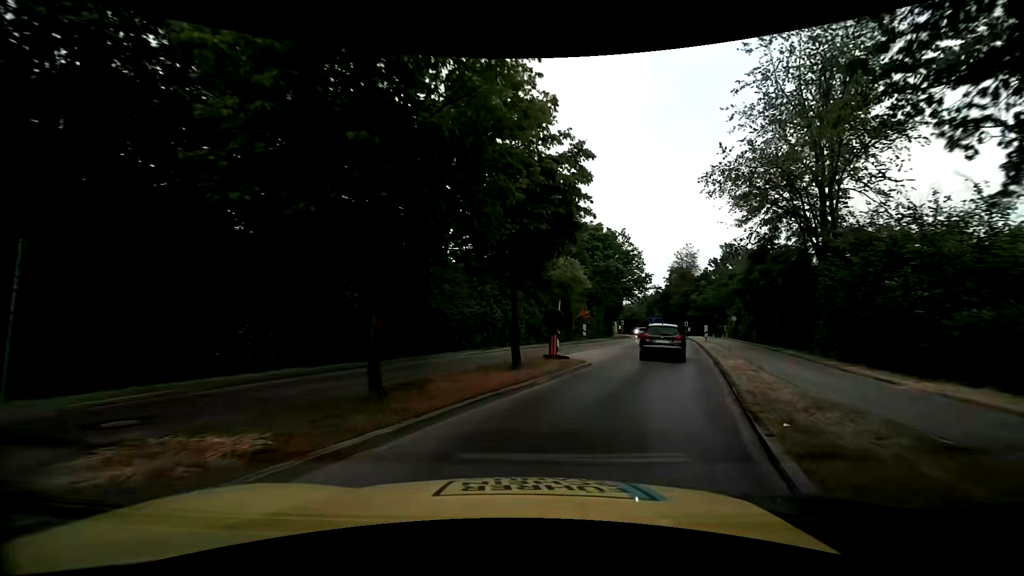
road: tertiary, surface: asphalt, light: Day
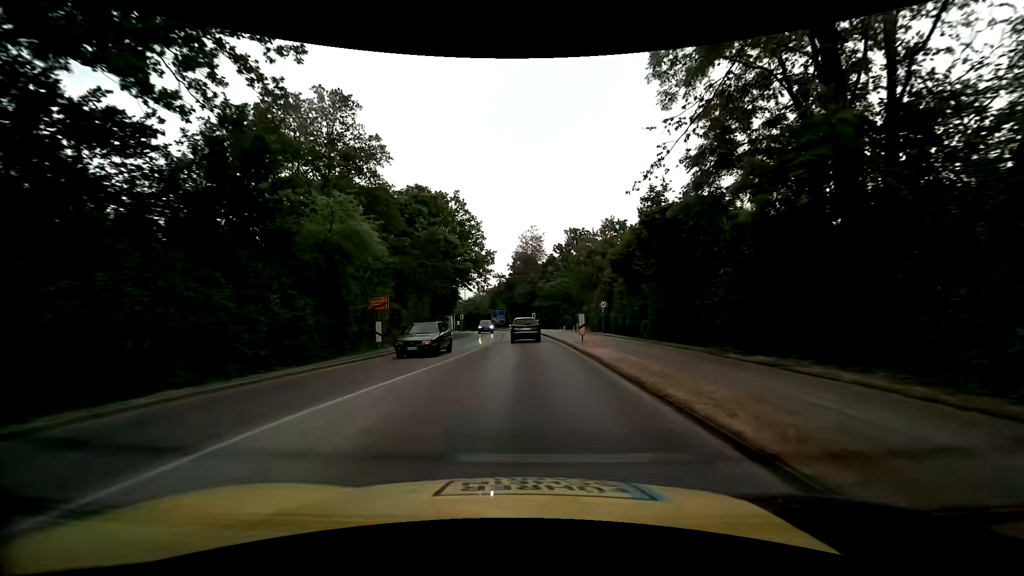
(+4.3, +18.8) m; +17°
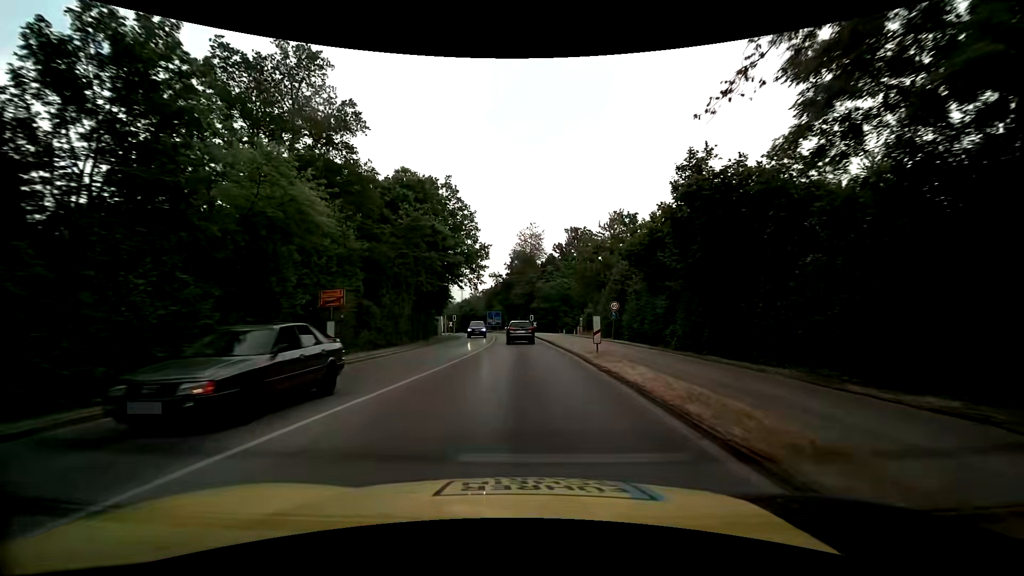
(+0.1, +5.7) m; +1°
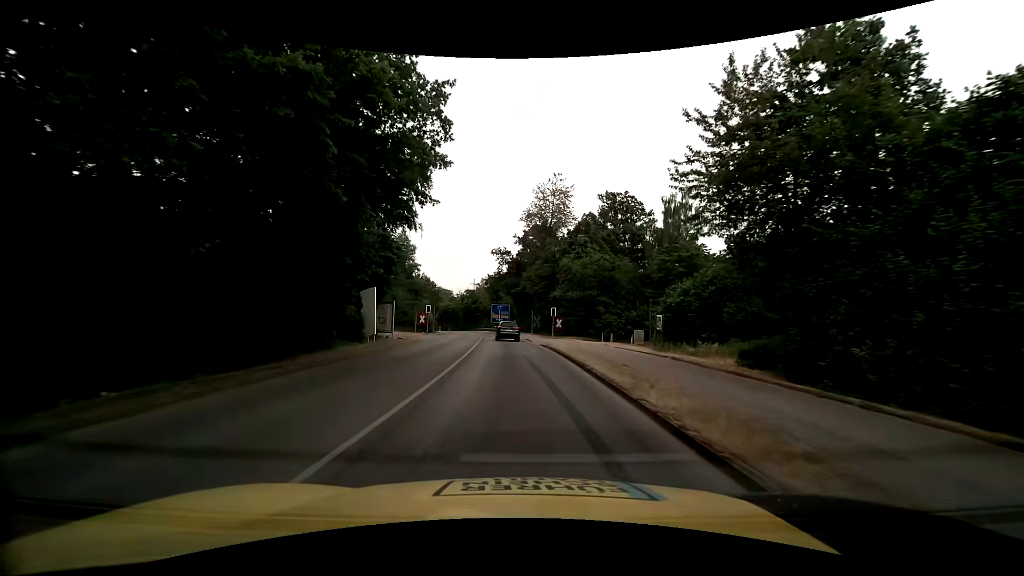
(-0.1, +31.3) m; -2°
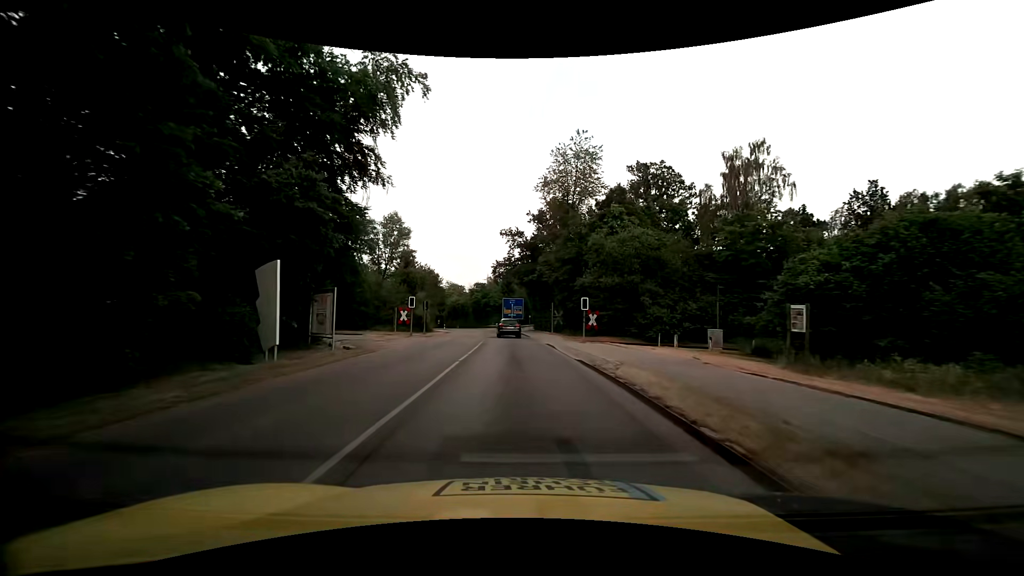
(-0.1, +13.6) m; -1°
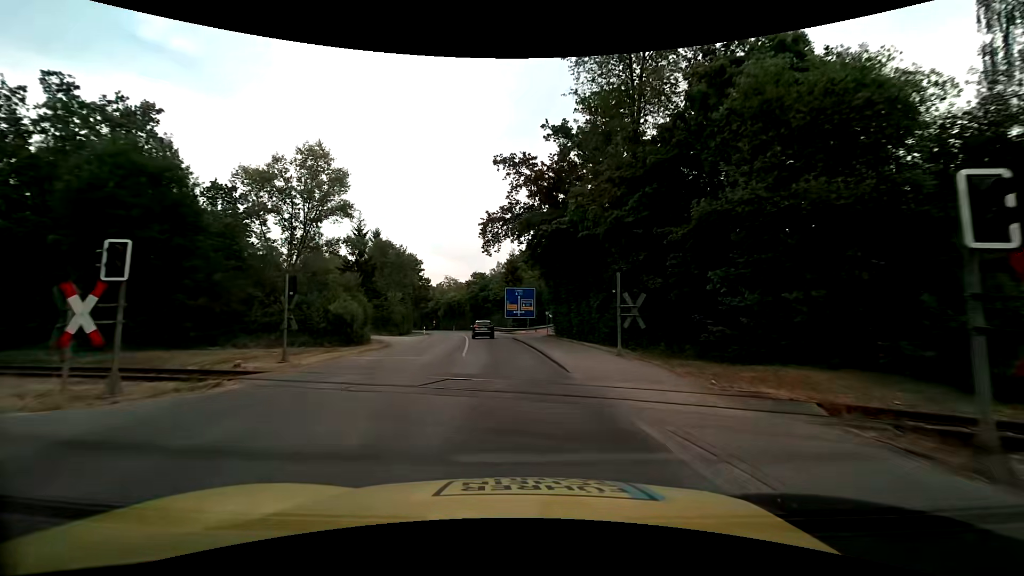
(-0.5, +27.7) m; -1°
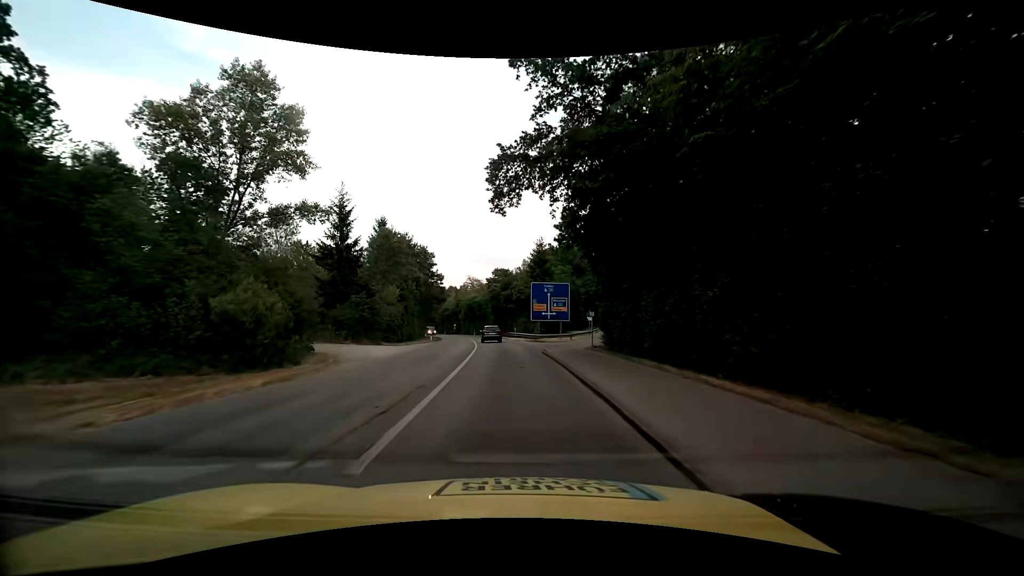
(-0.3, +13.6) m; -3°
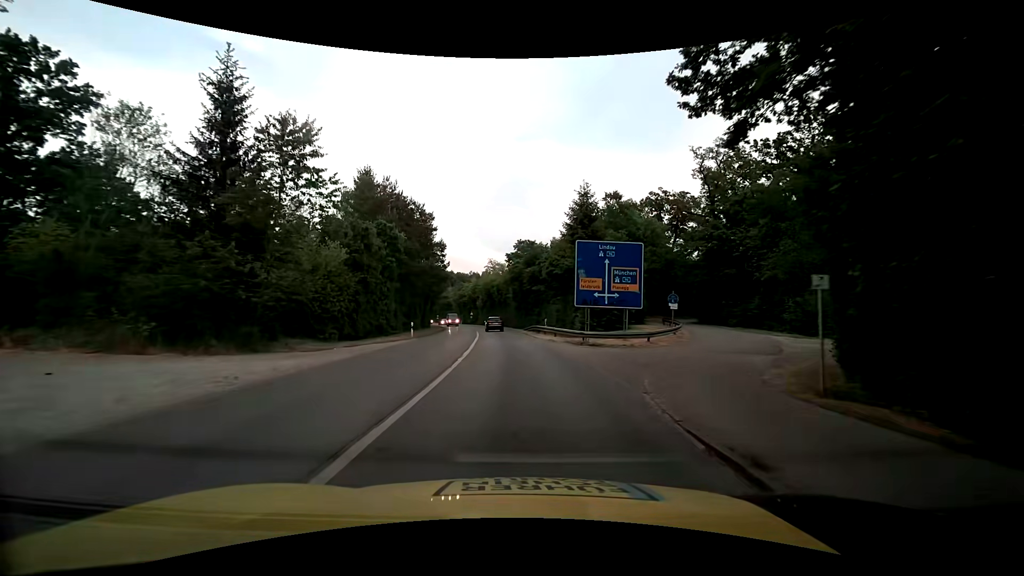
(-0.9, +20.5) m; -3°
(0, +10) (0, +20) (-1, +30) (-1, +40) (-2, +50) (-3, +60) (-5, +70) (-6, +80) (-8, +89) (-10, +99) m
